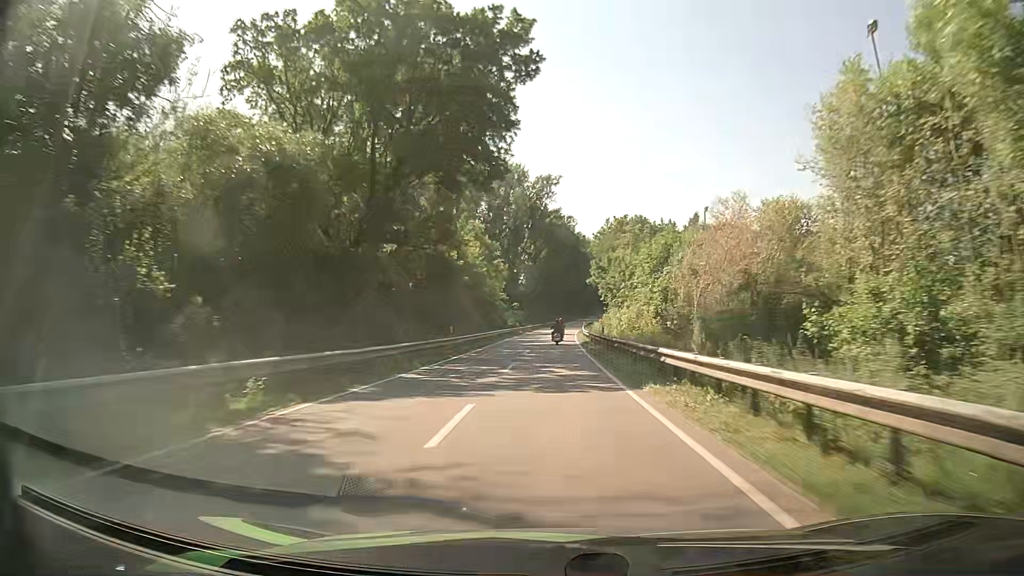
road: secondary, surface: asphalt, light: Day
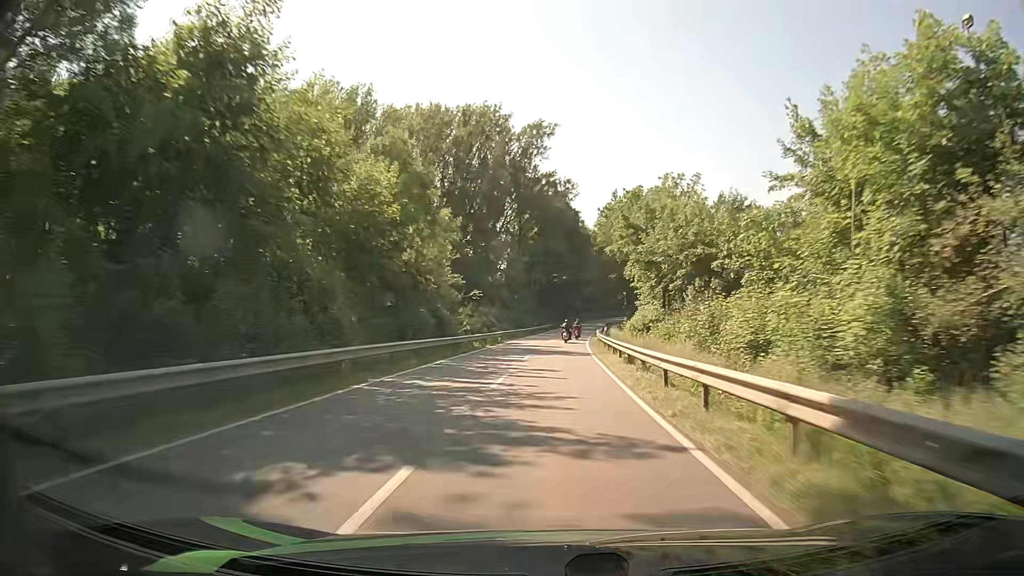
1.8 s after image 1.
(+0.4, +41.2) m; +1°
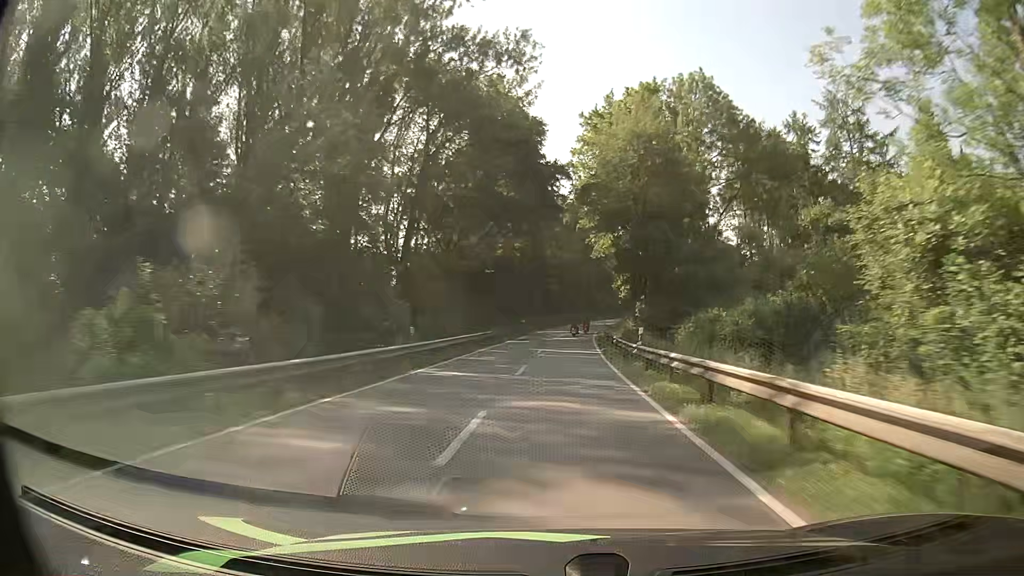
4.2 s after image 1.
(+1.7, +55.9) m; +4°
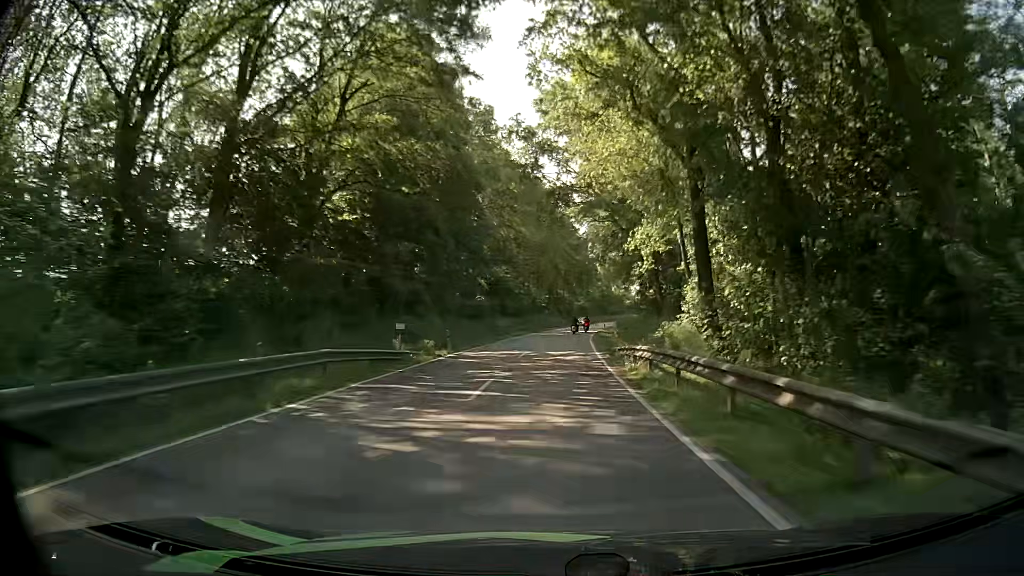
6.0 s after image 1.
(+1.2, +42.3) m; +3°
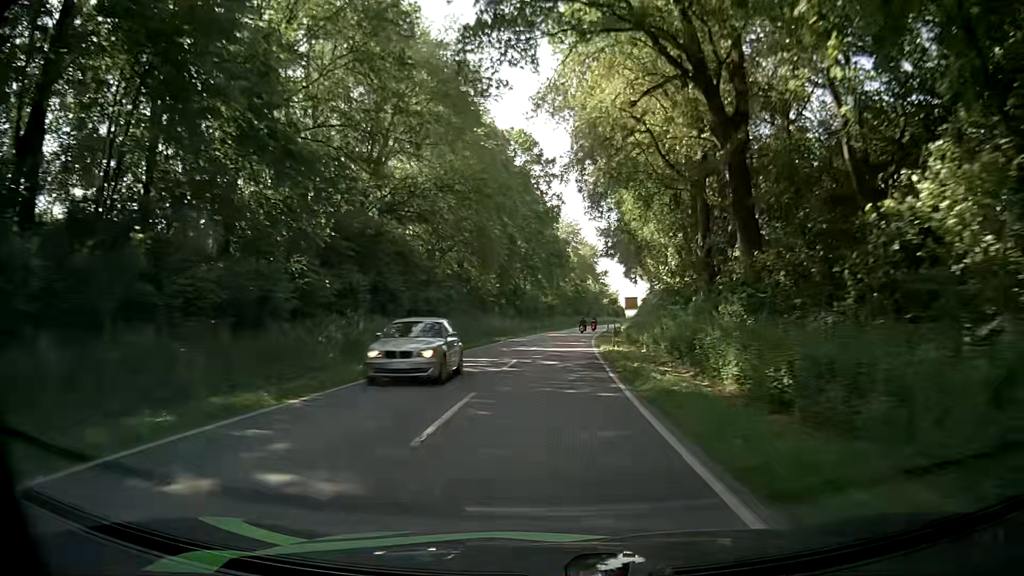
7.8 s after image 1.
(+1.2, +40.4) m; +4°
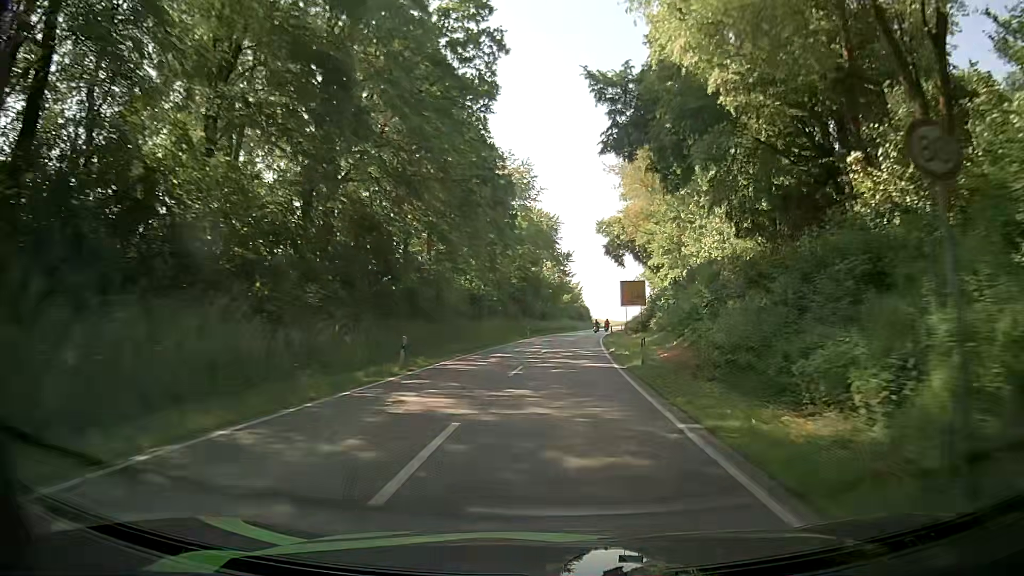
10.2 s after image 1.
(+1.4, +49.7) m; +4°
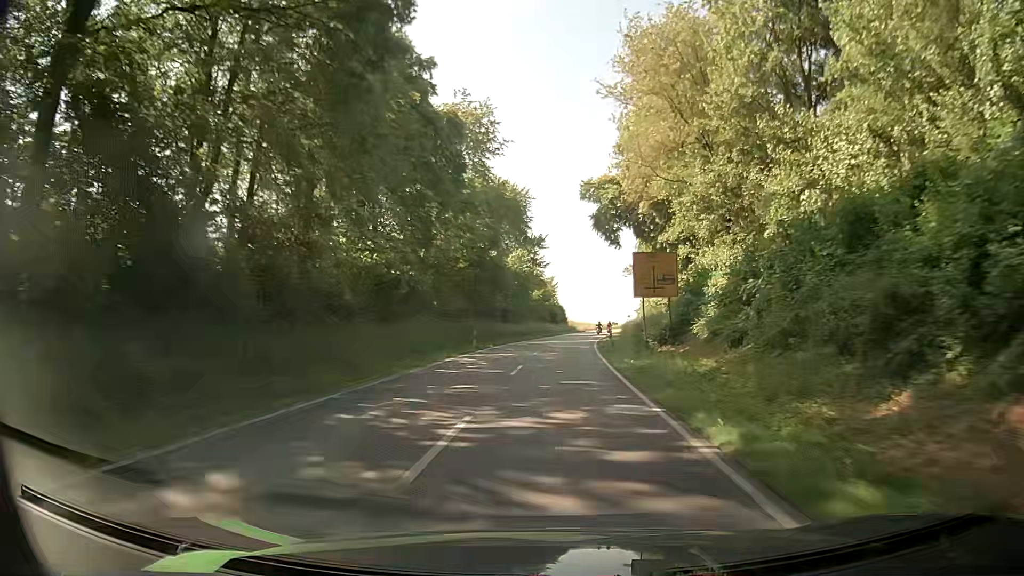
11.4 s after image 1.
(+0.6, +23.0) m; +3°
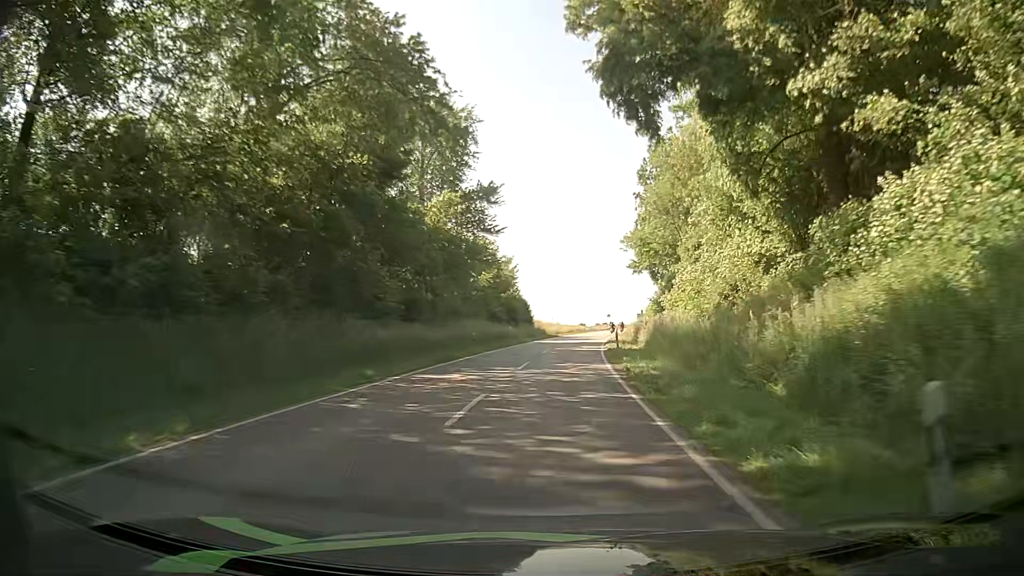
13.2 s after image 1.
(+1.0, +32.6) m; +3°
(0, +10) (0, +20) (+1, +30) (+2, +40) (+2, +50) (+3, +60) (+5, +70) (+6, +80) (+8, +90) (+10, +99) m
